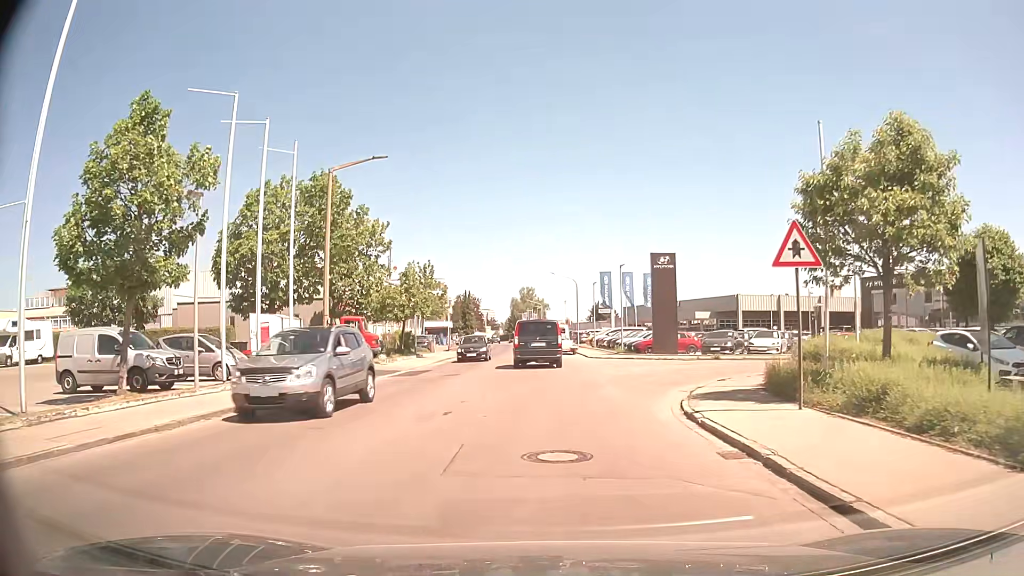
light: Day
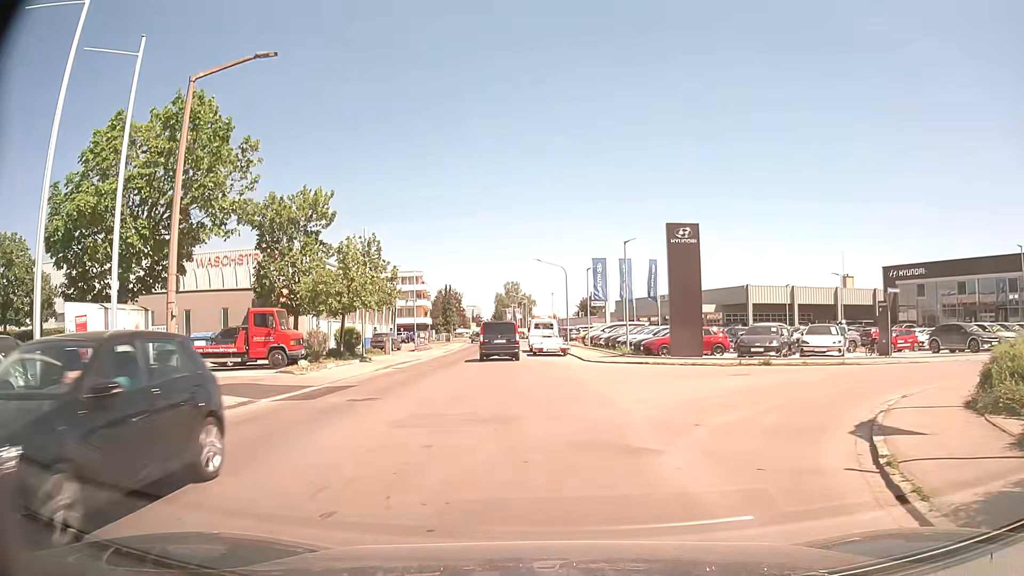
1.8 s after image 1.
(+0.2, +9.6) m; +1°
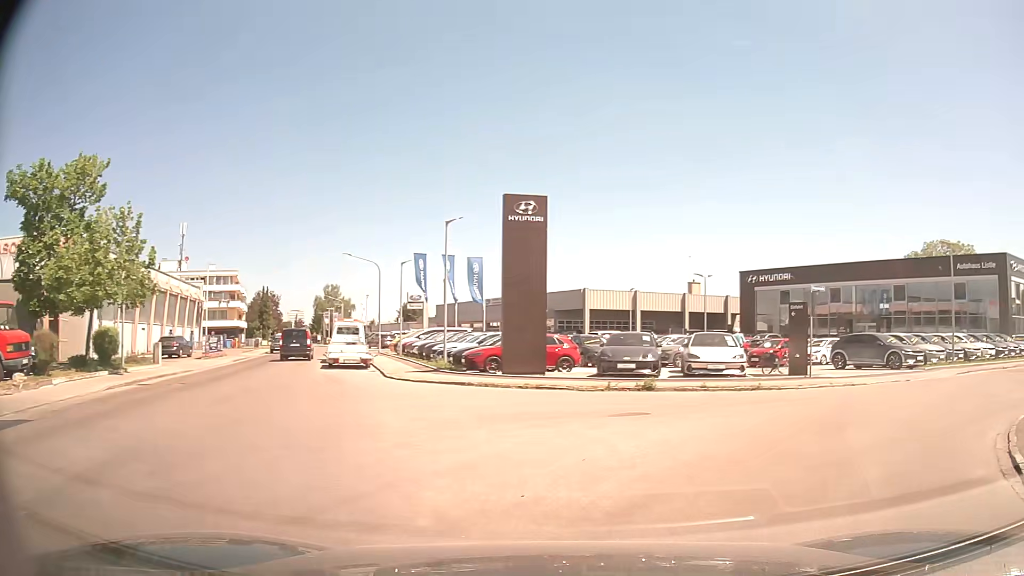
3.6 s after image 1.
(+0.6, +7.9) m; +15°
